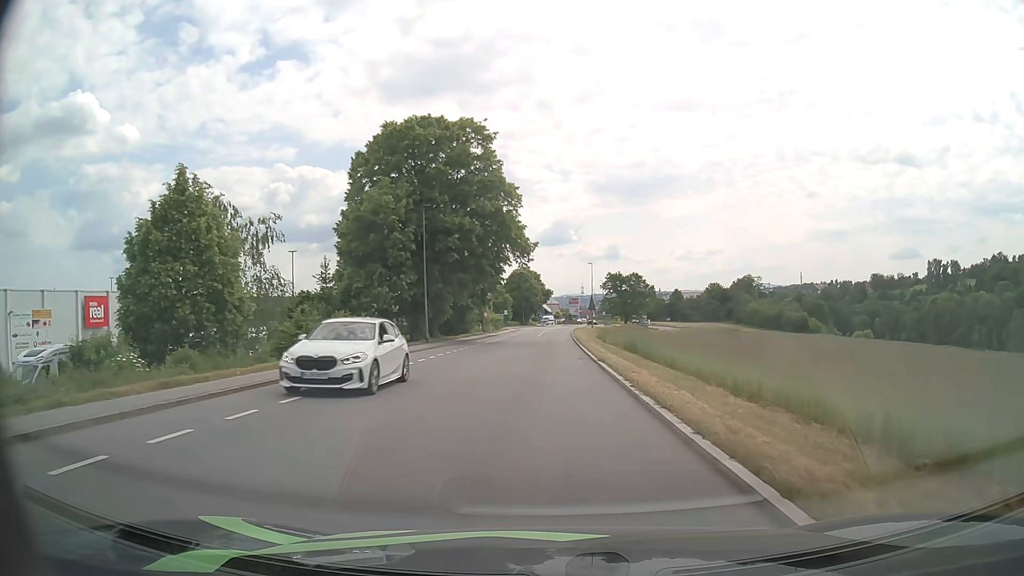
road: tertiary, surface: asphalt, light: Day
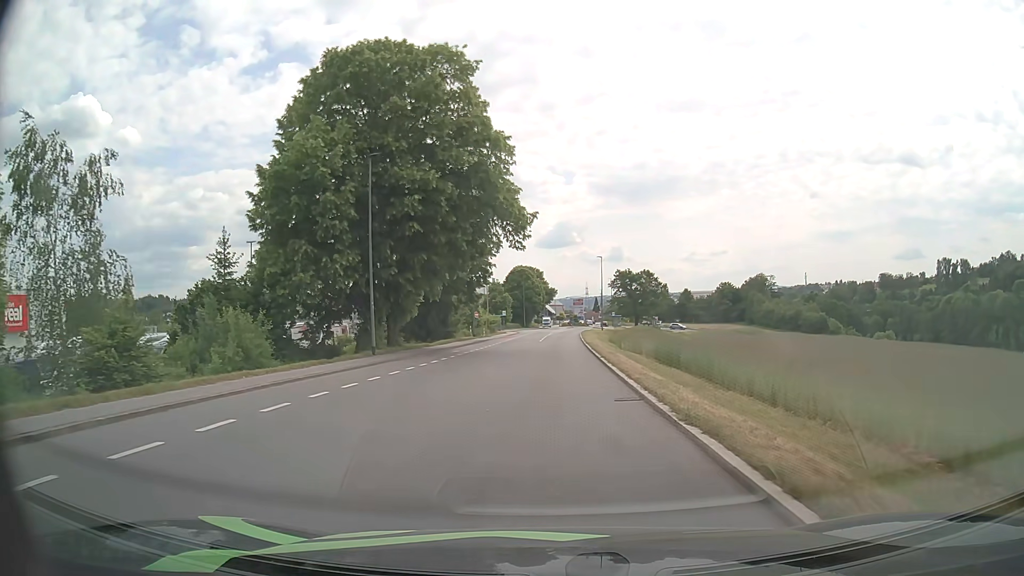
(0.0, +13.2) m; 0°
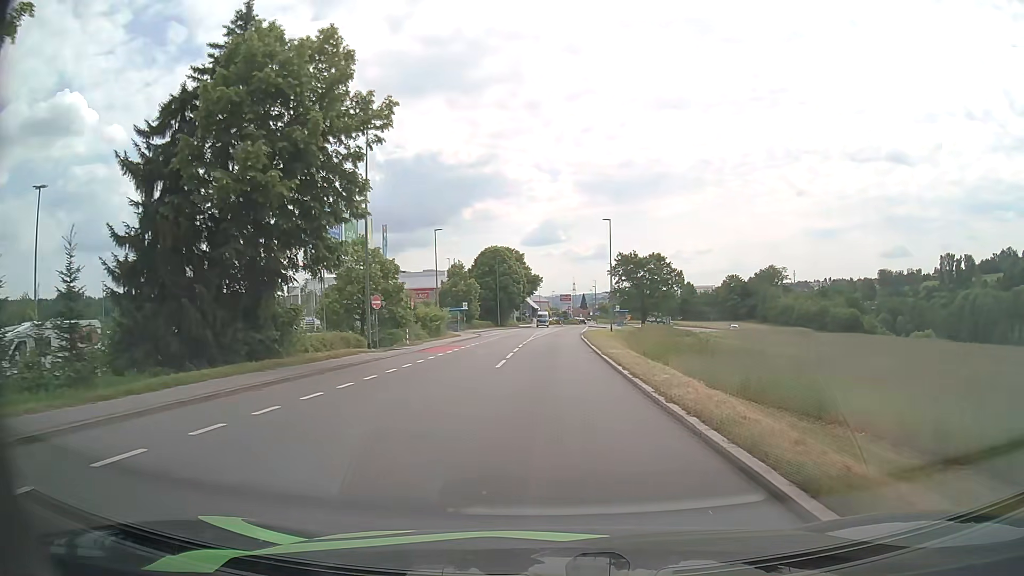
(+0.3, +32.5) m; +1°
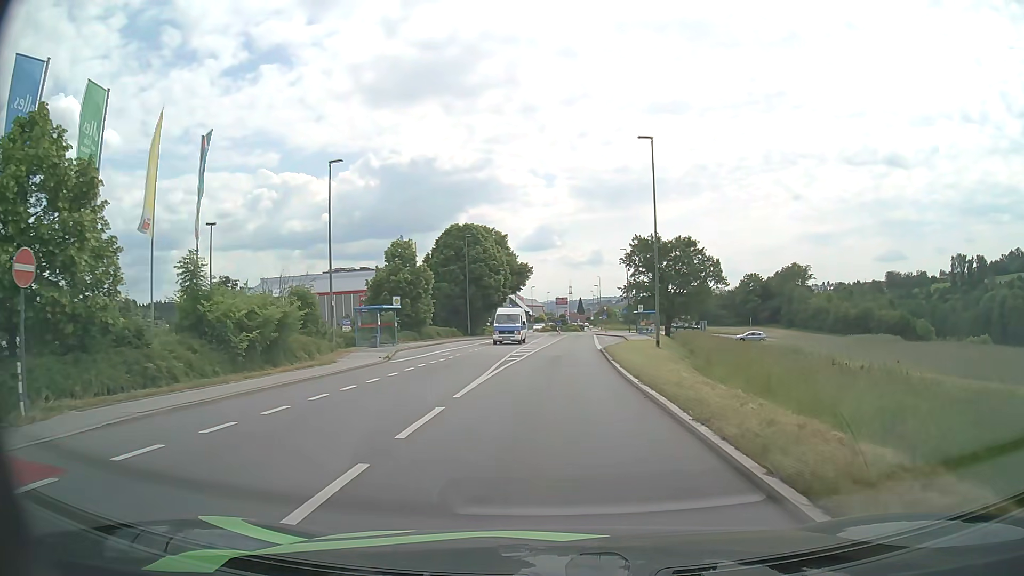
(+0.2, +29.5) m; +1°
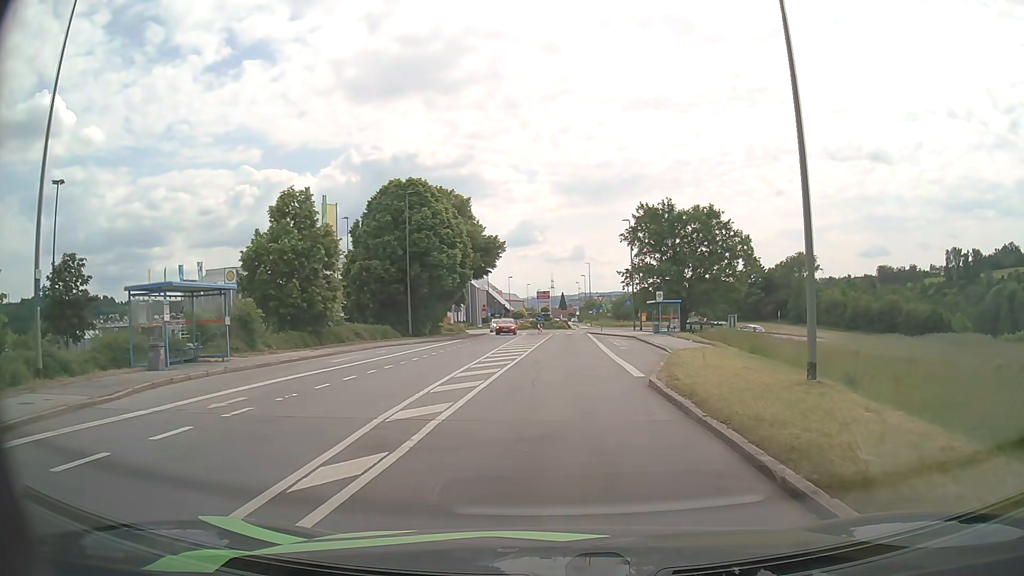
(+0.1, +20.7) m; +1°
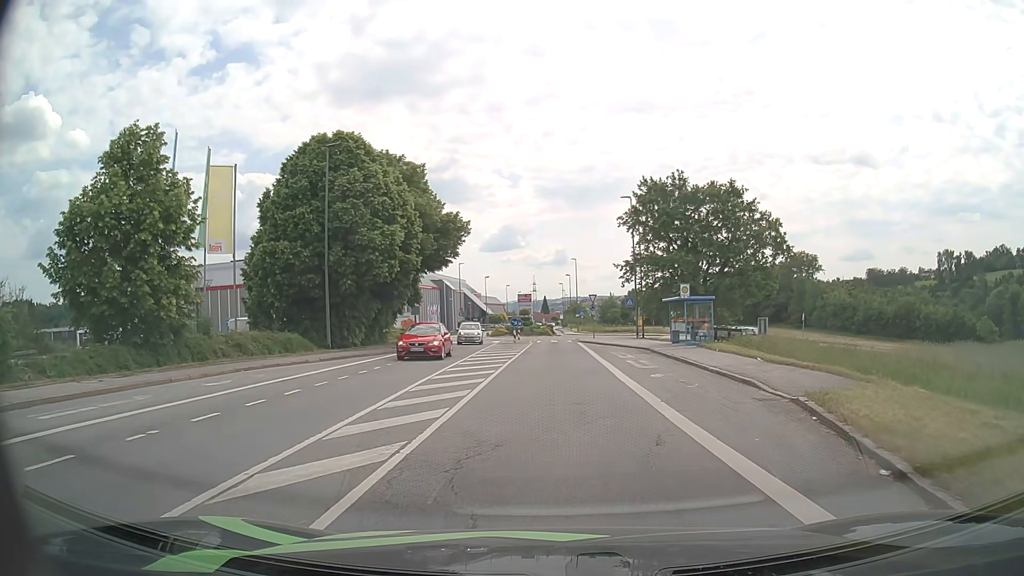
(+0.2, +13.9) m; +2°
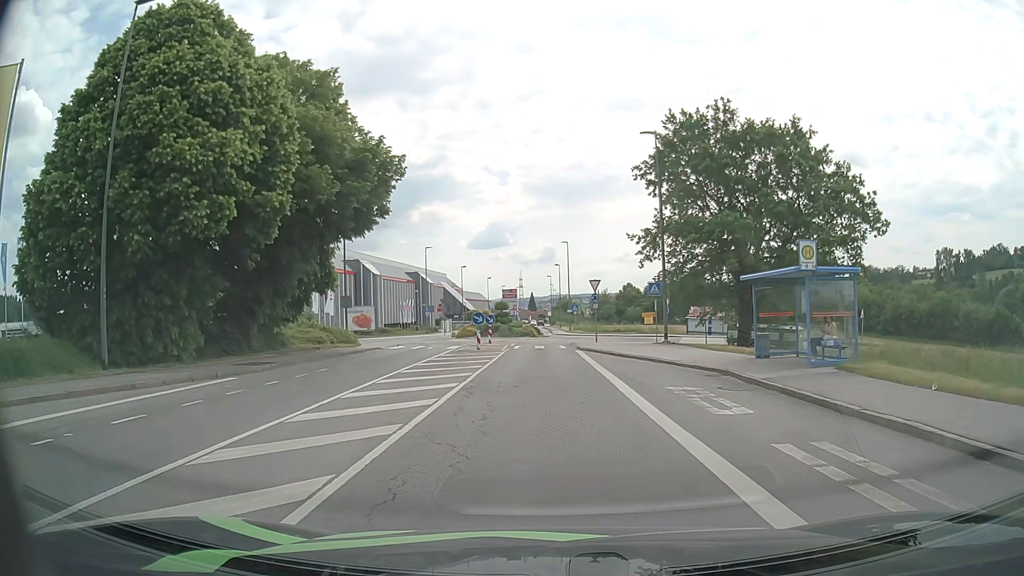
(+0.2, +16.9) m; +1°
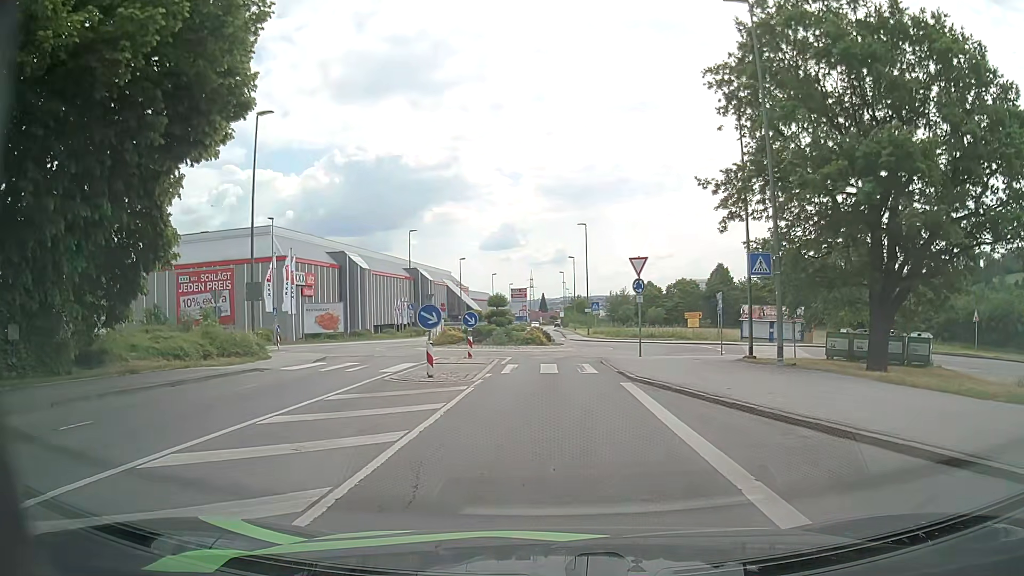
(-0.2, +15.1) m; -1°
(0, +10) (0, +20) (+1, +30) (+5, +39) (+3, +49) (0, +58) (-1, +68) (-1, +78) (-1, +88) (-1, +98) m
